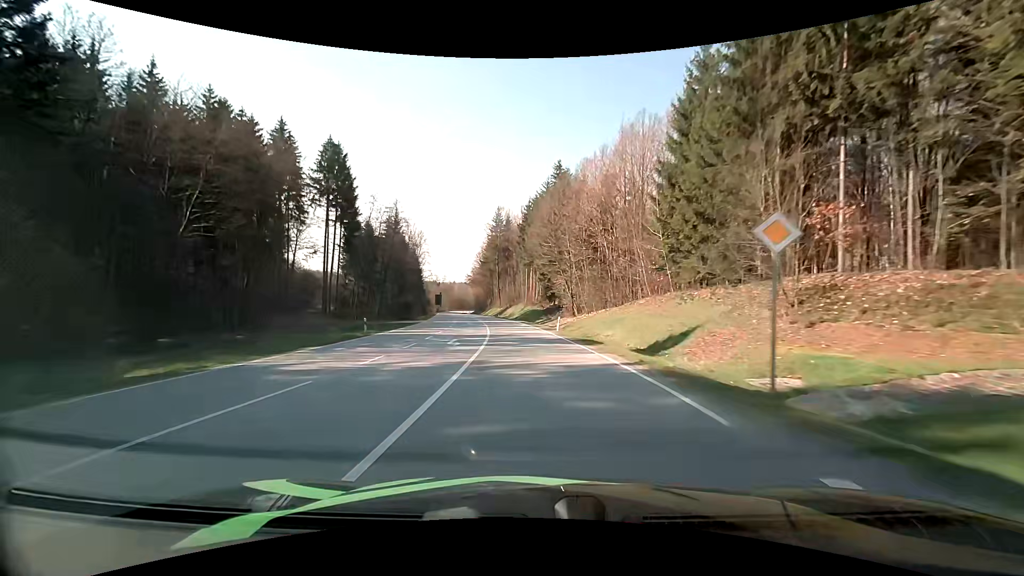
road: secondary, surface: asphalt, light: Day
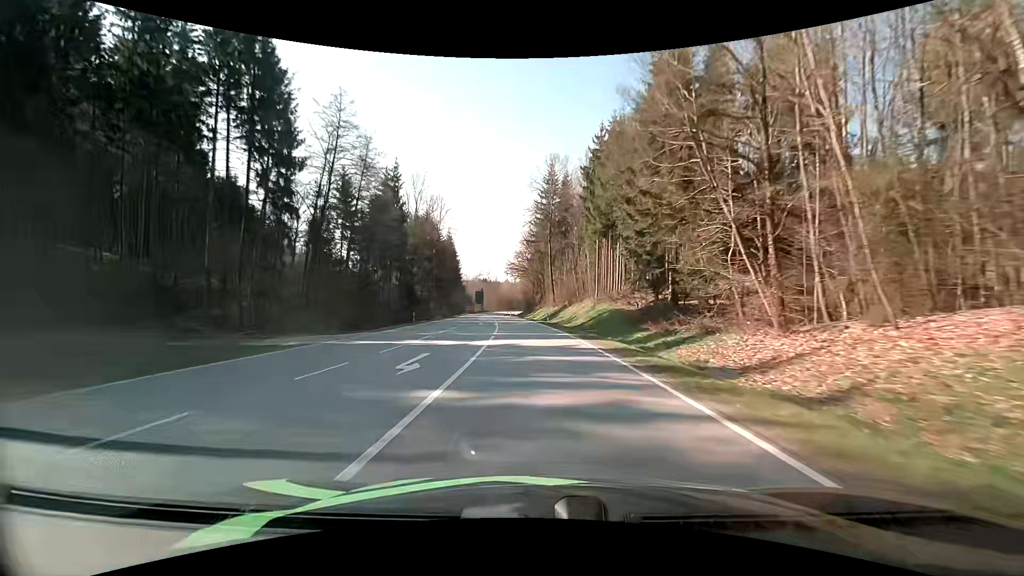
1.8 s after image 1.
(-2.4, +40.1) m; -7°
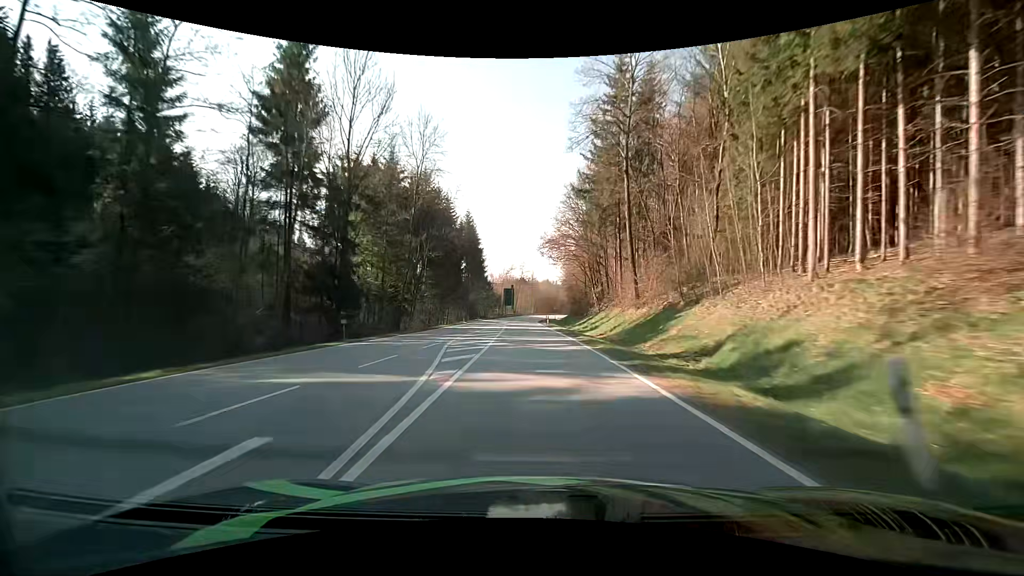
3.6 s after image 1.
(-1.8, +40.2) m; -5°
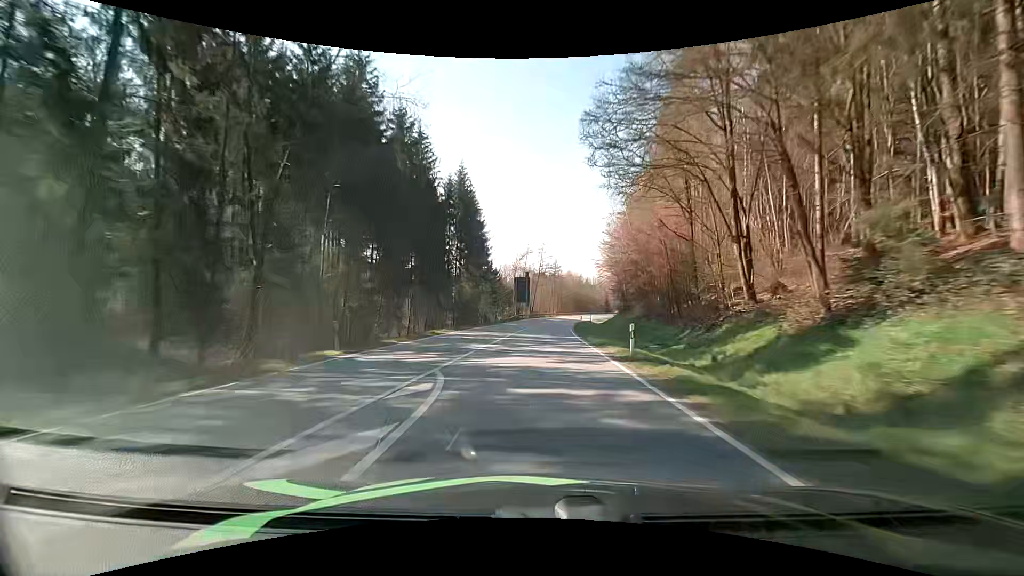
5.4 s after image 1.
(-1.2, +39.5) m; -3°
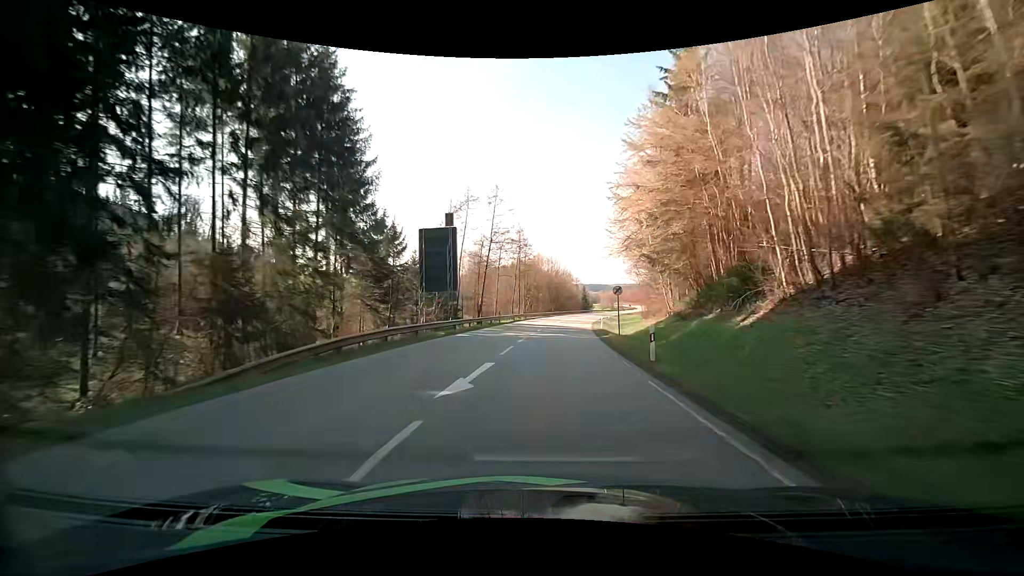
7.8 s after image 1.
(+1.4, +51.7) m; +4°
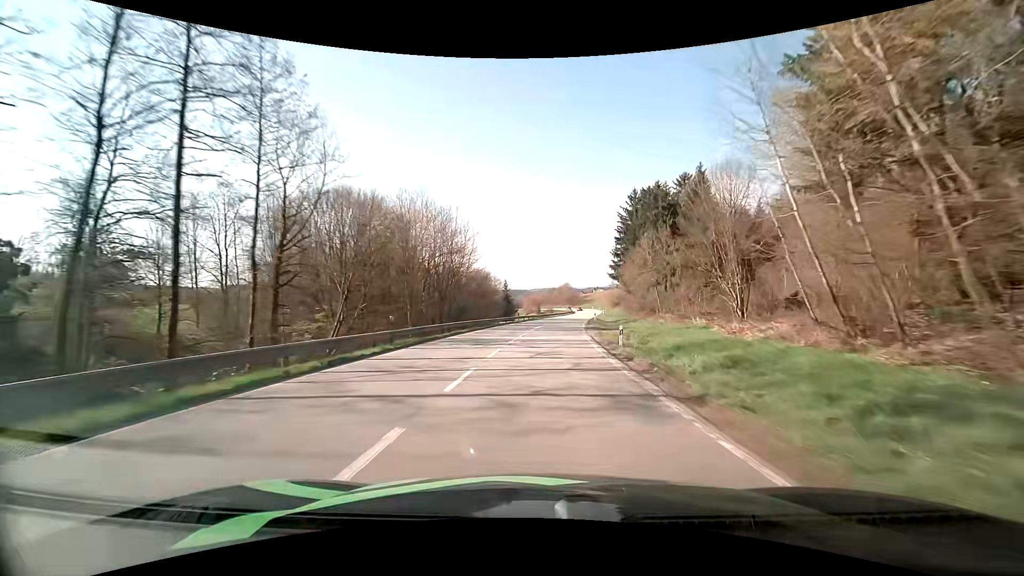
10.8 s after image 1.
(+5.1, +65.2) m; +9°
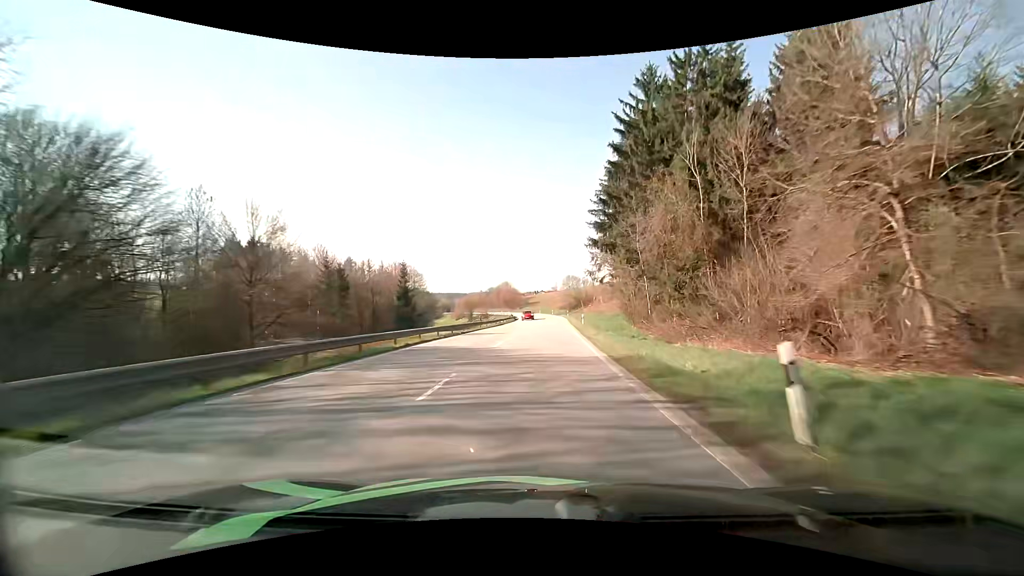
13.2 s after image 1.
(+3.5, +54.4) m; +7°
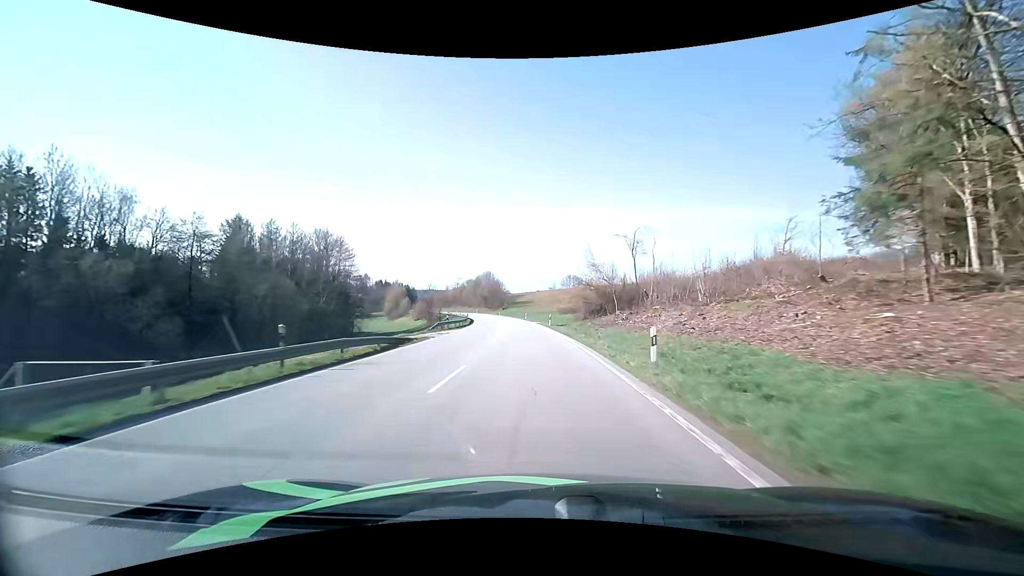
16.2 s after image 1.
(+2.4, +69.4) m; +1°
(0, +10) (0, +20) (-1, +30) (-1, +40) (-2, +50) (-2, +60) (-3, +70) (-5, +80) (-6, +90) (-8, +100) m
